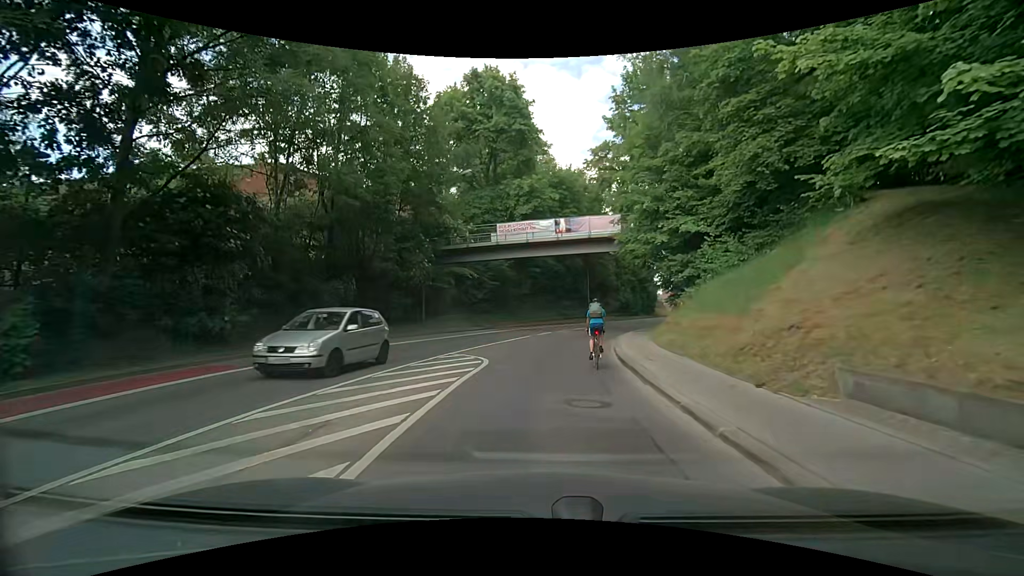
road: secondary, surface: asphalt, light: Day
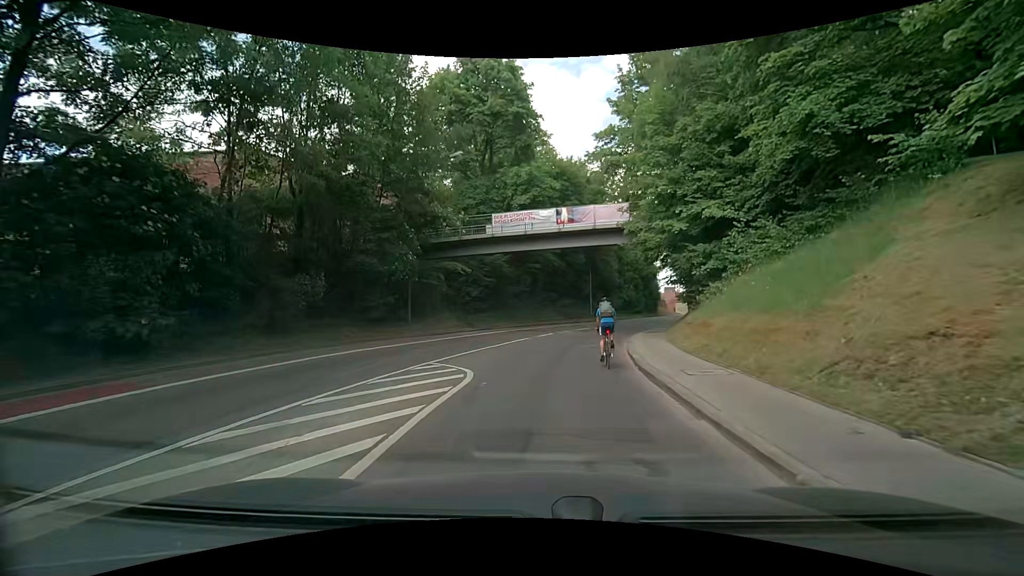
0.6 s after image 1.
(-0.1, +3.2) m; -2°
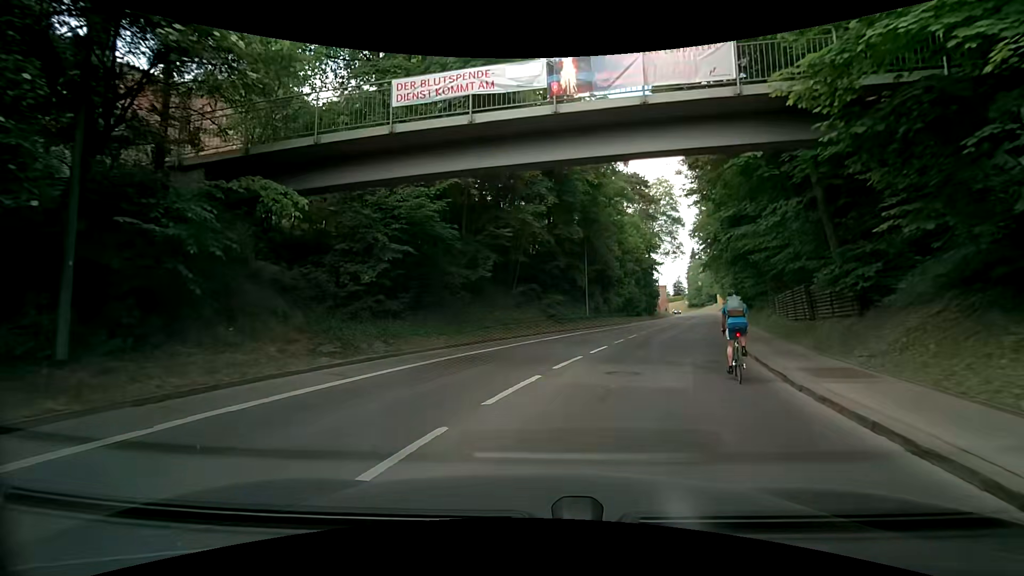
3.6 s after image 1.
(+0.7, +18.4) m; +4°
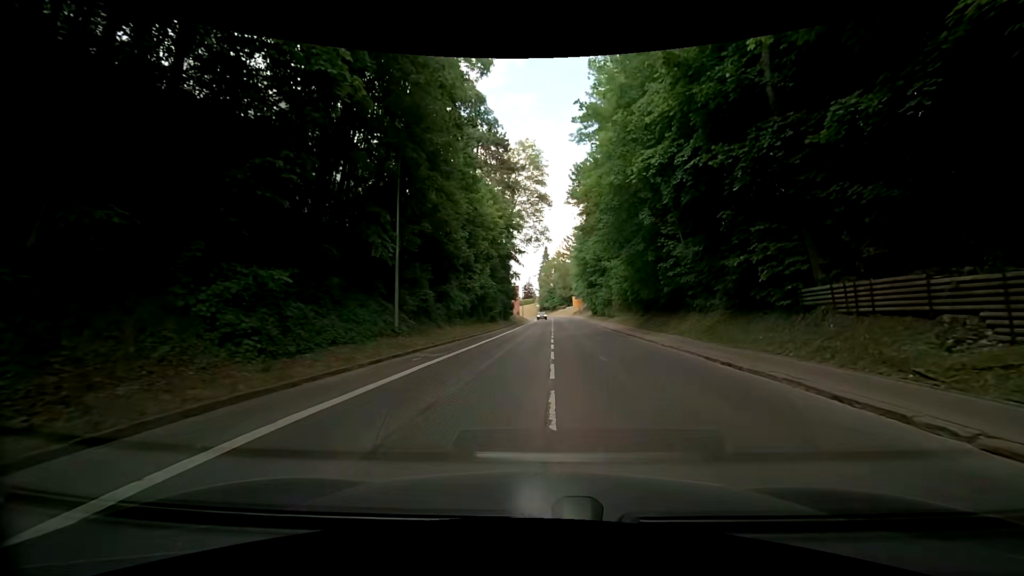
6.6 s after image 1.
(+3.4, +23.4) m; +16°
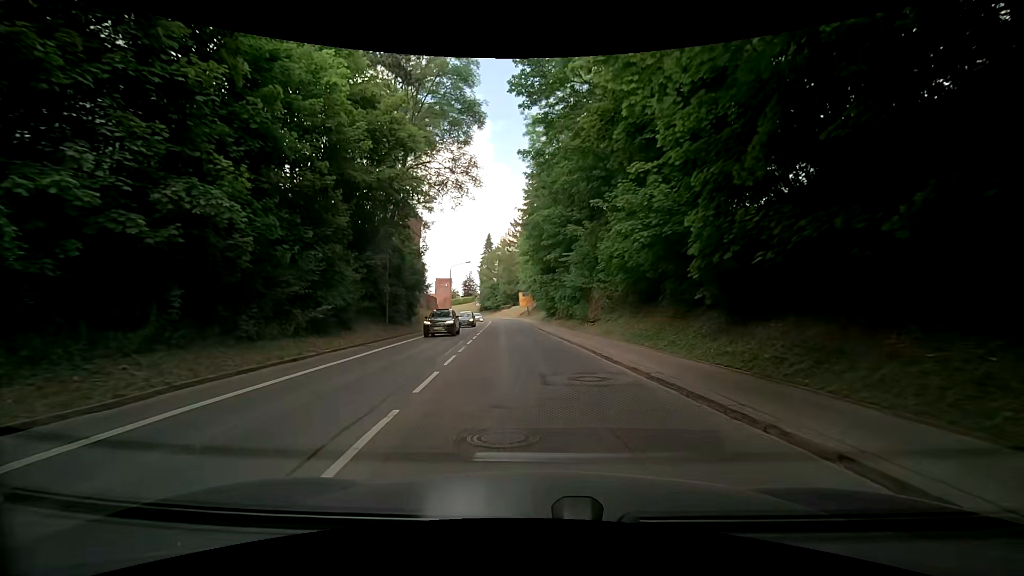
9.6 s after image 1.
(+2.7, +28.6) m; +6°
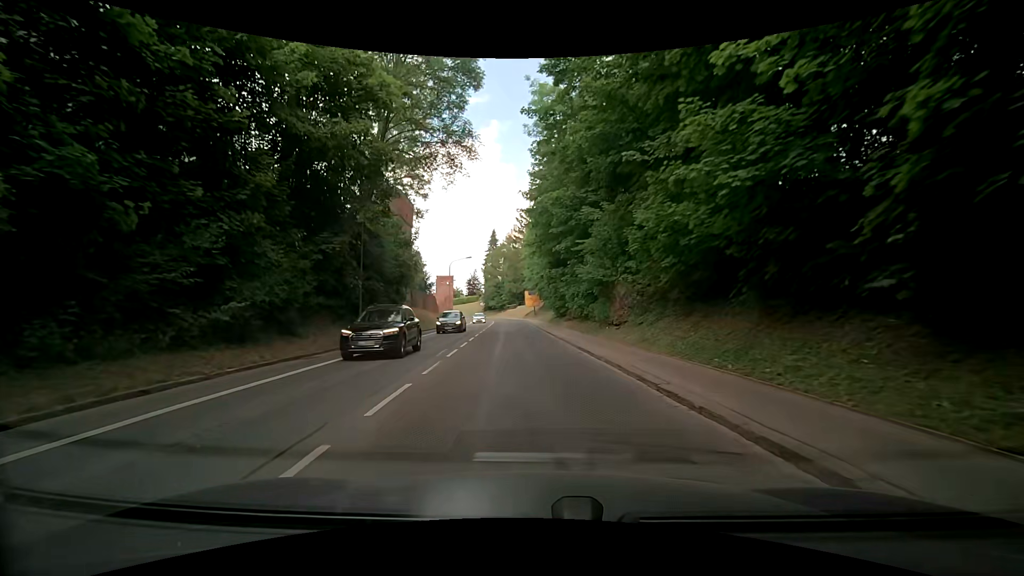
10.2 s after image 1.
(+0.1, +6.5) m; -1°
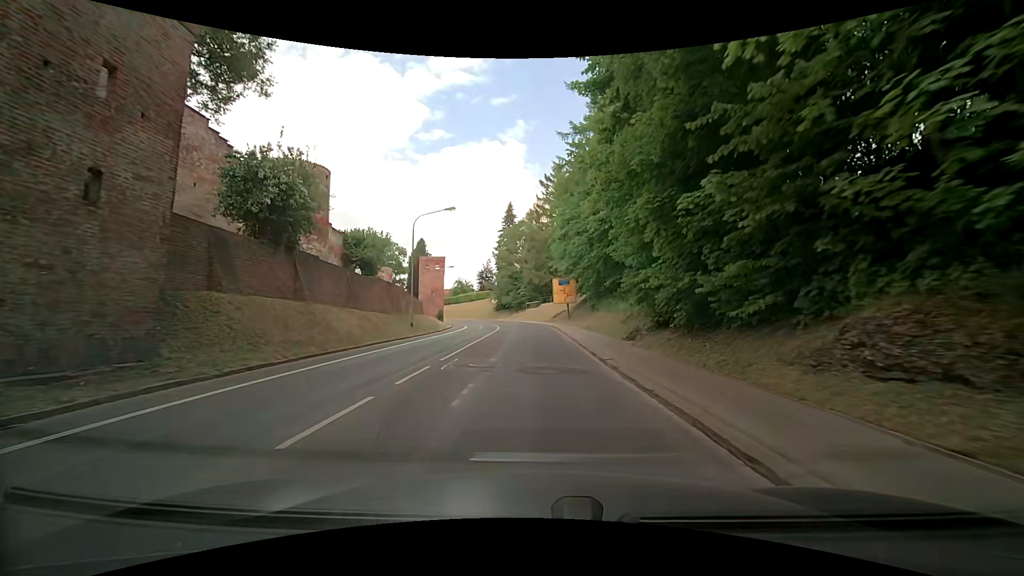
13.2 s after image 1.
(-0.8, +33.1) m; -3°
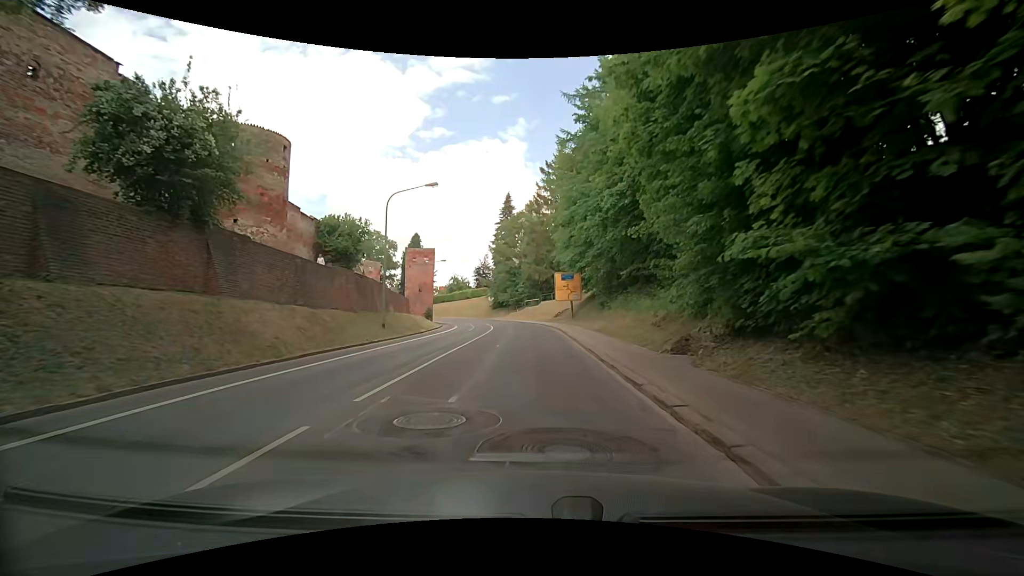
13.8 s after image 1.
(+0.1, +6.7) m; +1°
(0, +10) (0, +20) (0, +30) (-1, +40) (-2, +50) (-4, +60) (-6, +69) (-10, +79) (-14, +88) (-20, +96) m
